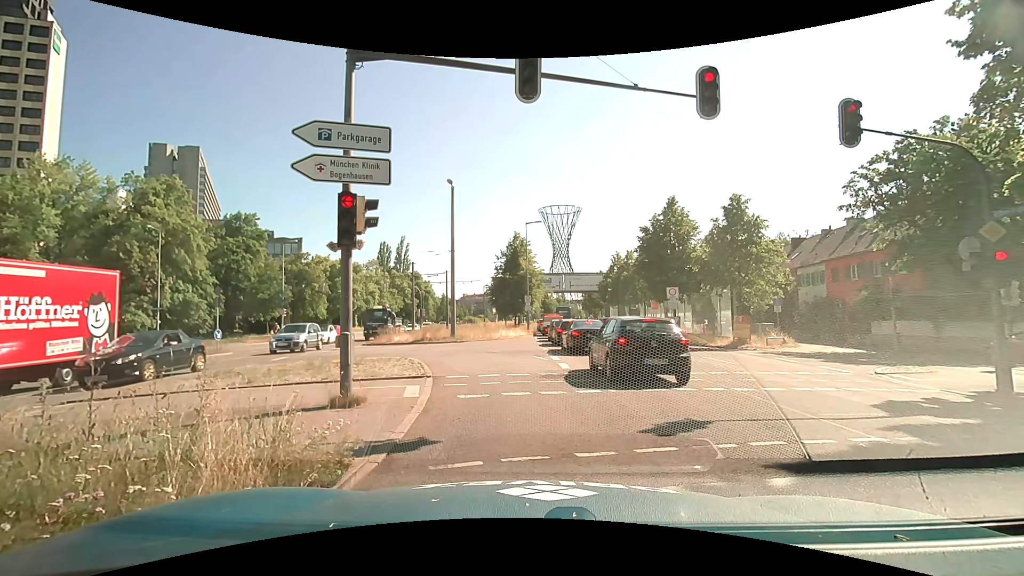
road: primary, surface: asphalt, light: Day
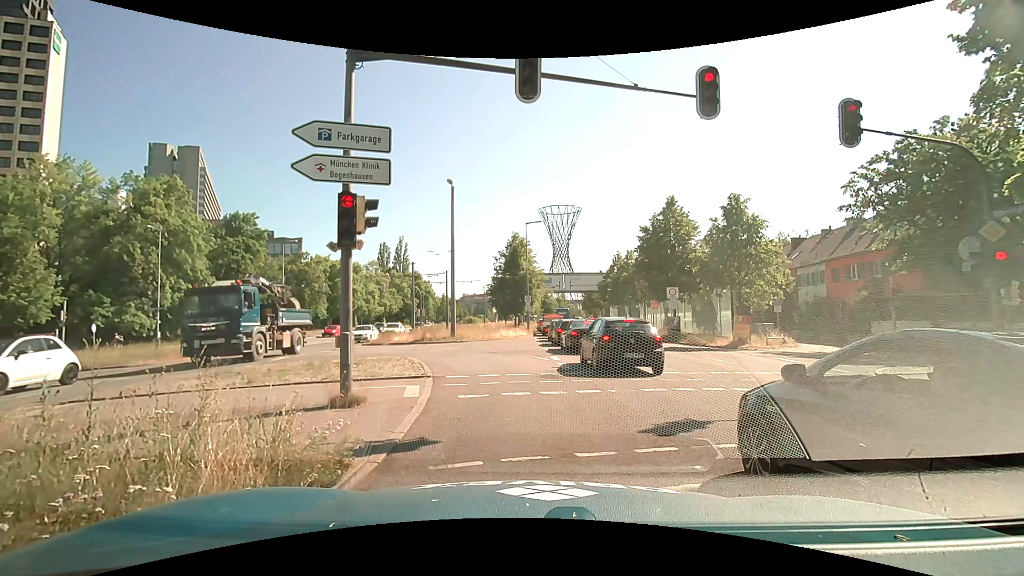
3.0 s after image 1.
(0.0, 0.0) m; 0°
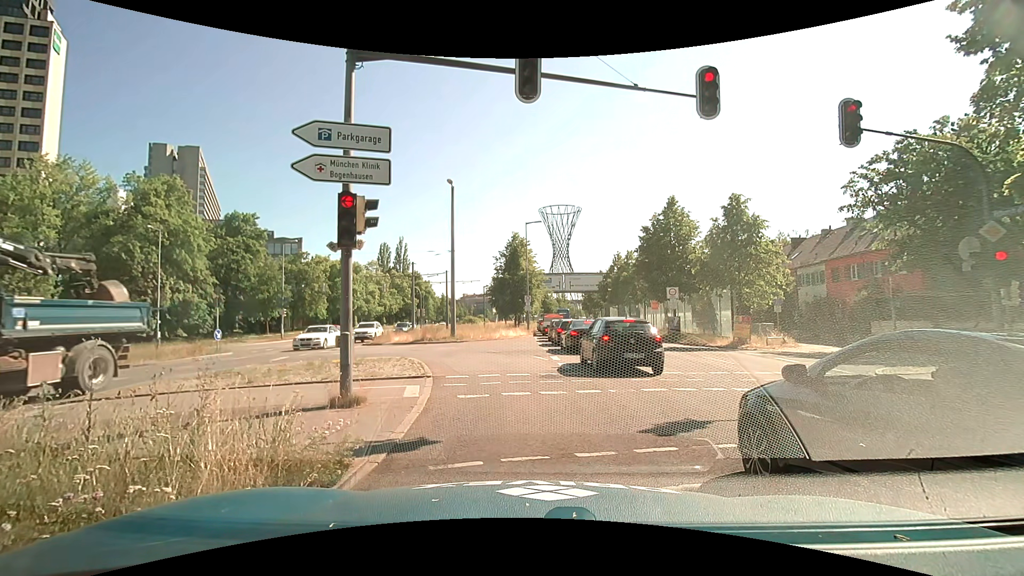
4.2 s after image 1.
(0.0, 0.0) m; 0°
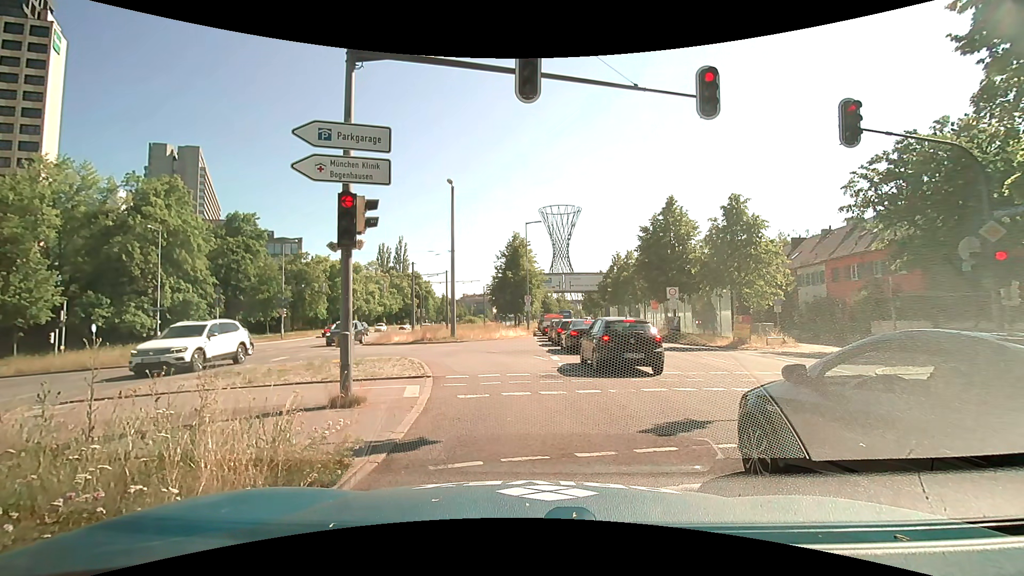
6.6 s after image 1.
(0.0, 0.0) m; 0°
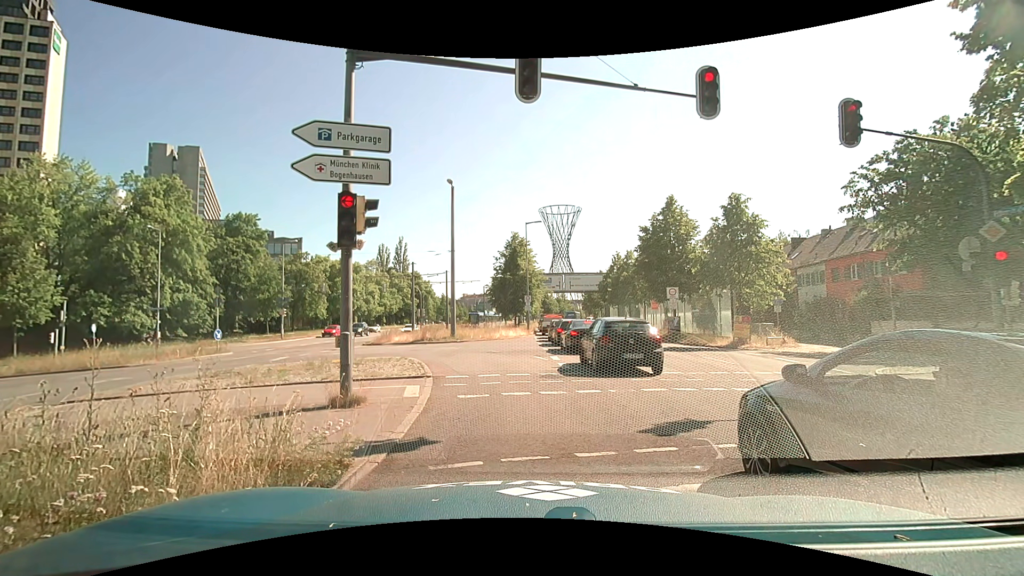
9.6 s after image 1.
(0.0, 0.0) m; 0°
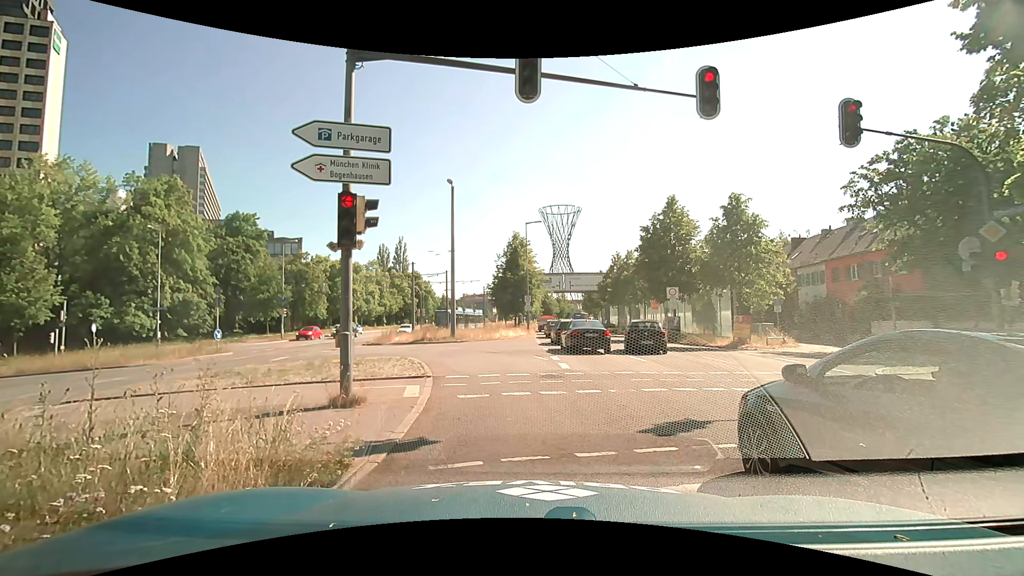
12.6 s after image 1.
(0.0, 0.0) m; 0°
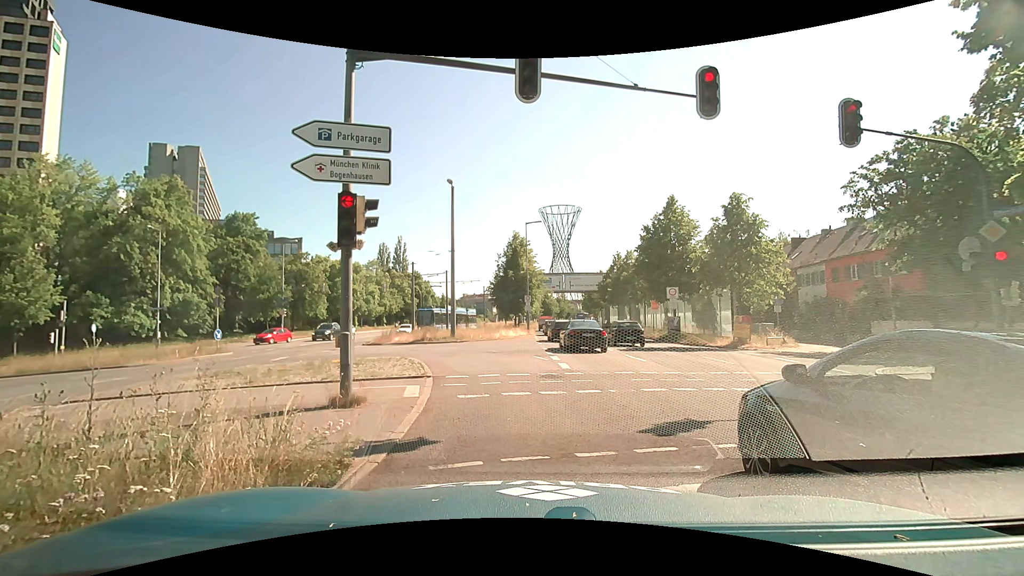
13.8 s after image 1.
(0.0, 0.0) m; 0°
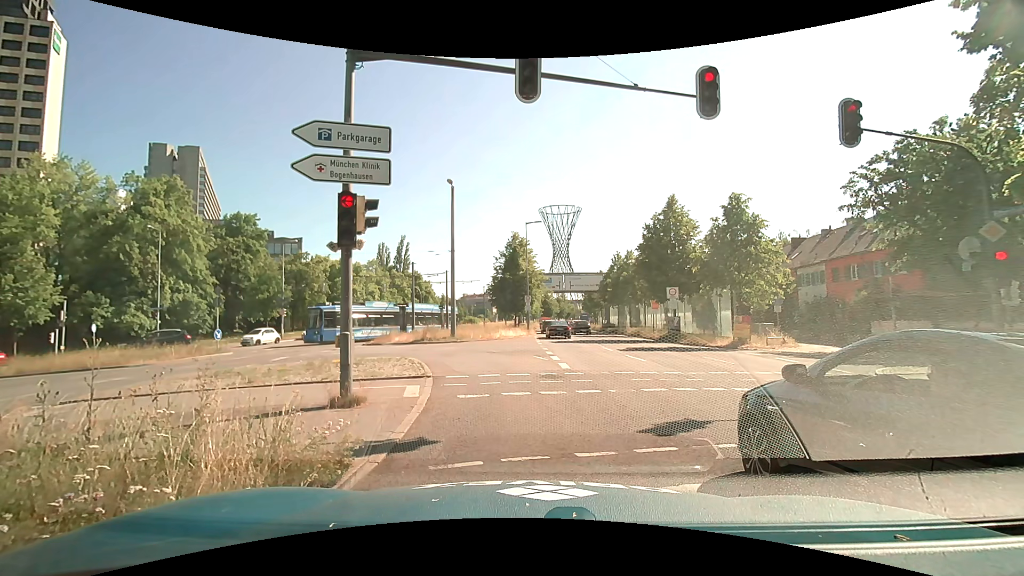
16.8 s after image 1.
(0.0, 0.0) m; 0°
(0, +10) (-3, +20) (-9, +27) (-18, +33) (-28, +34) (-37, +32) (-47, +30) (-57, +28) (-67, +27) (-77, +25) m
